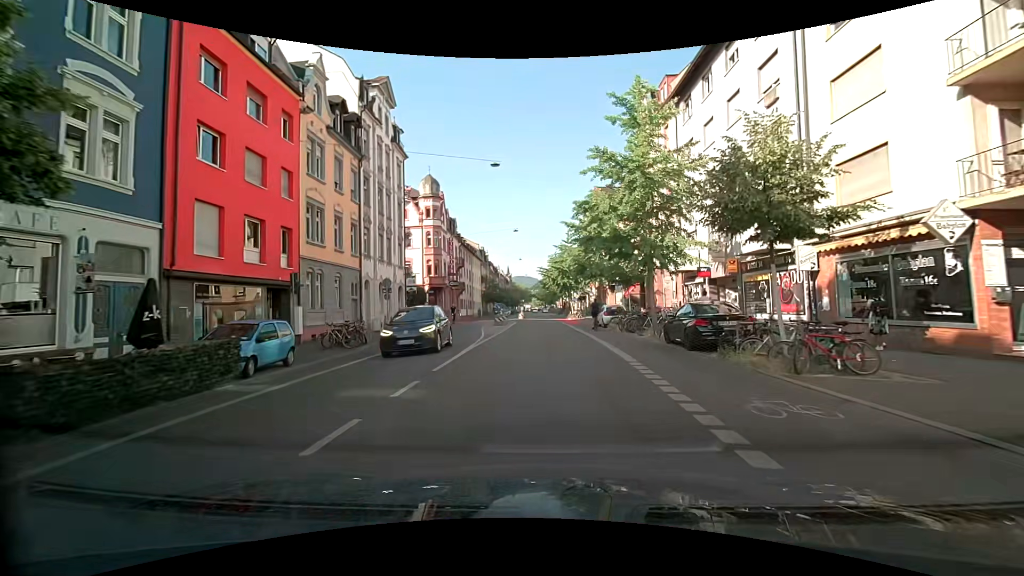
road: secondary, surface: asphalt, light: Day
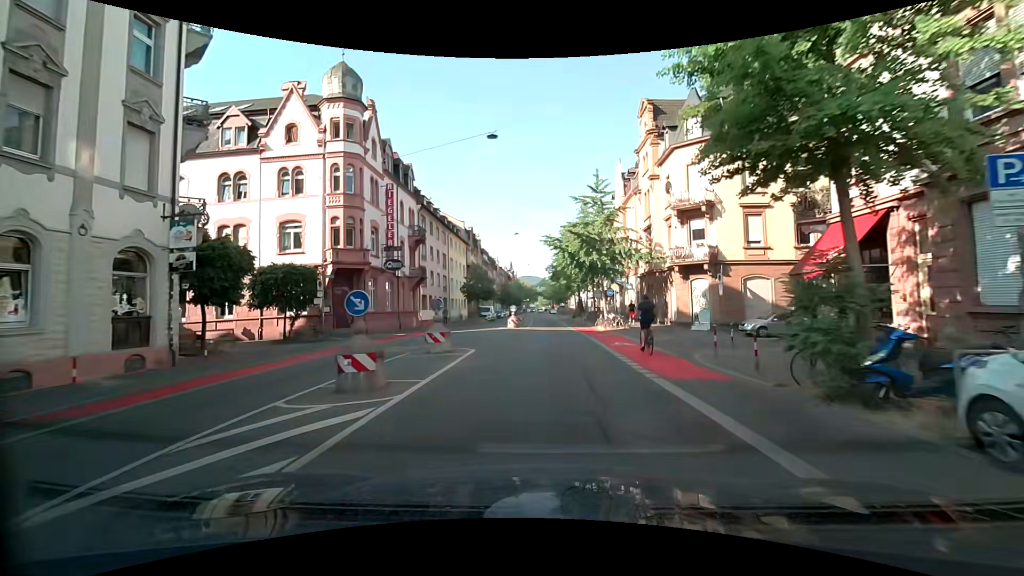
(-0.5, +29.4) m; -1°
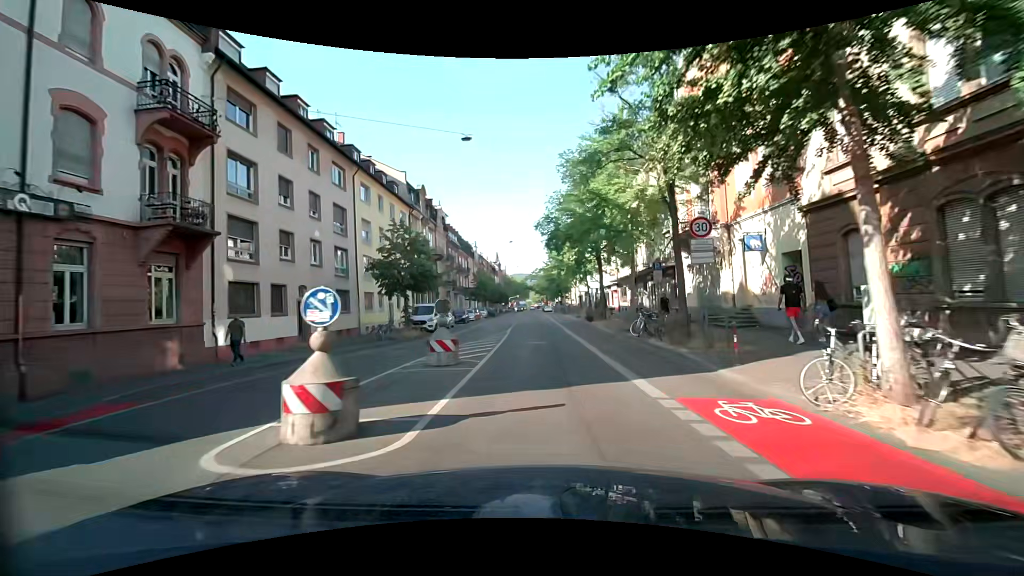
(+0.2, +30.3) m; +1°
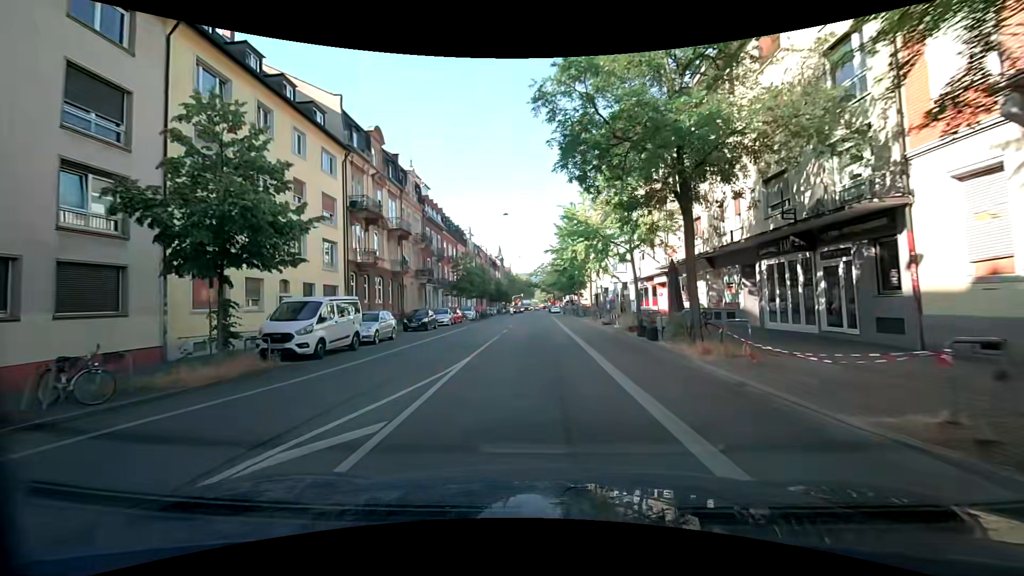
(0.0, +18.7) m; -1°
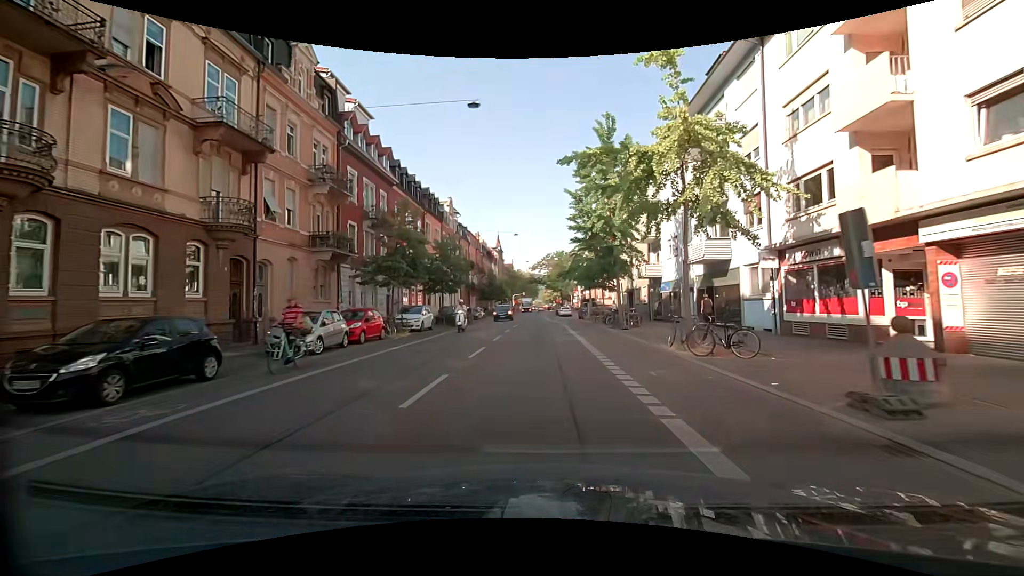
(-0.1, +24.8) m; +1°
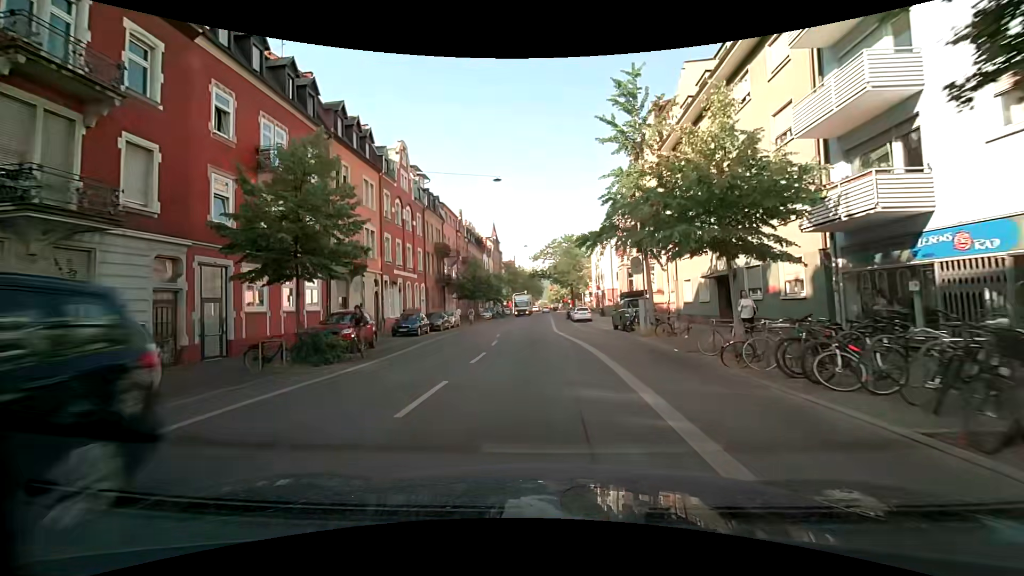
(-0.4, +24.5) m; -2°
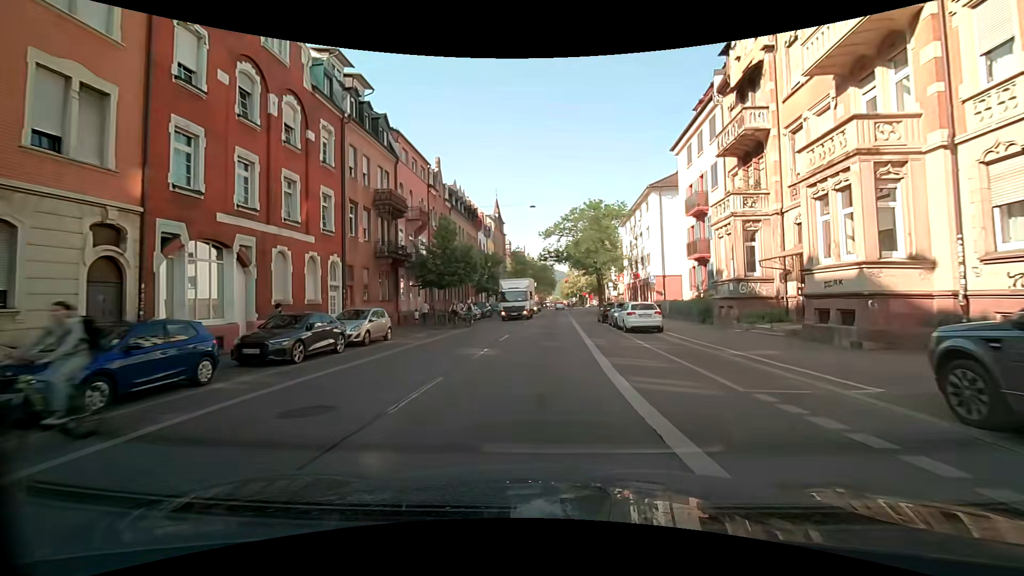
(0.0, +23.7) m; 0°
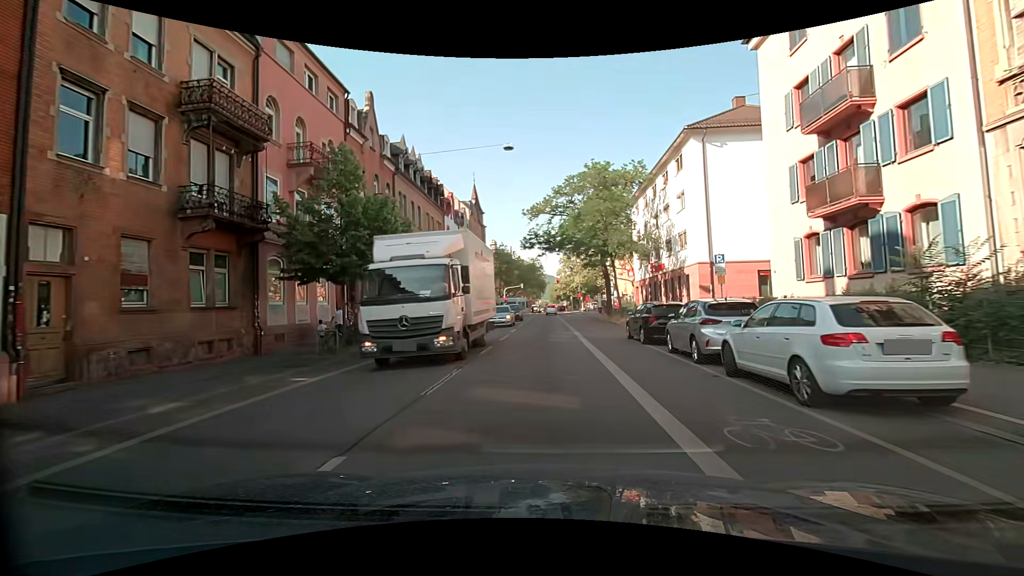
(+0.2, +16.6) m; +2°
